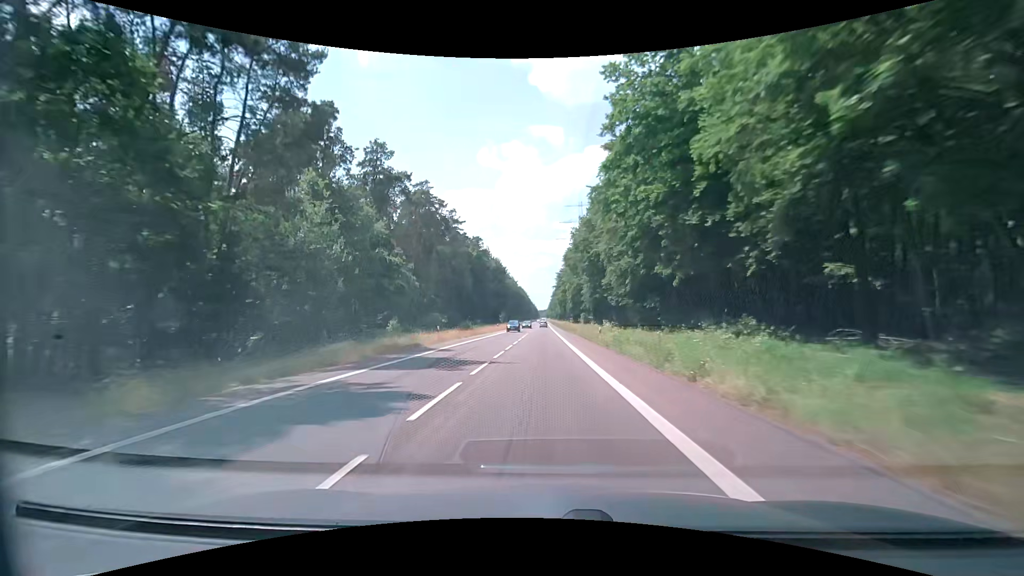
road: secondary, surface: asphalt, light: Day
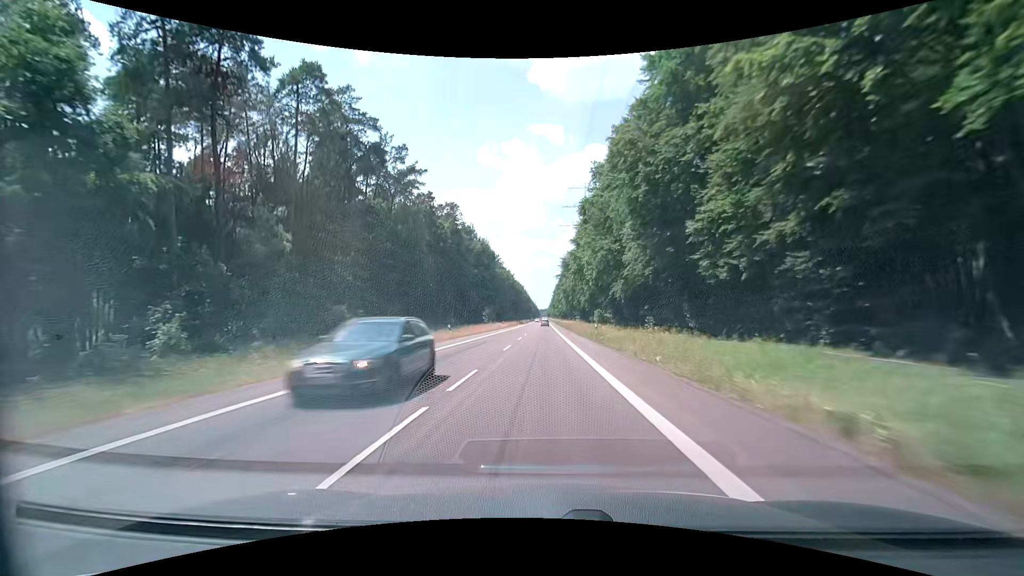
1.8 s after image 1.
(0.0, +44.8) m; 0°
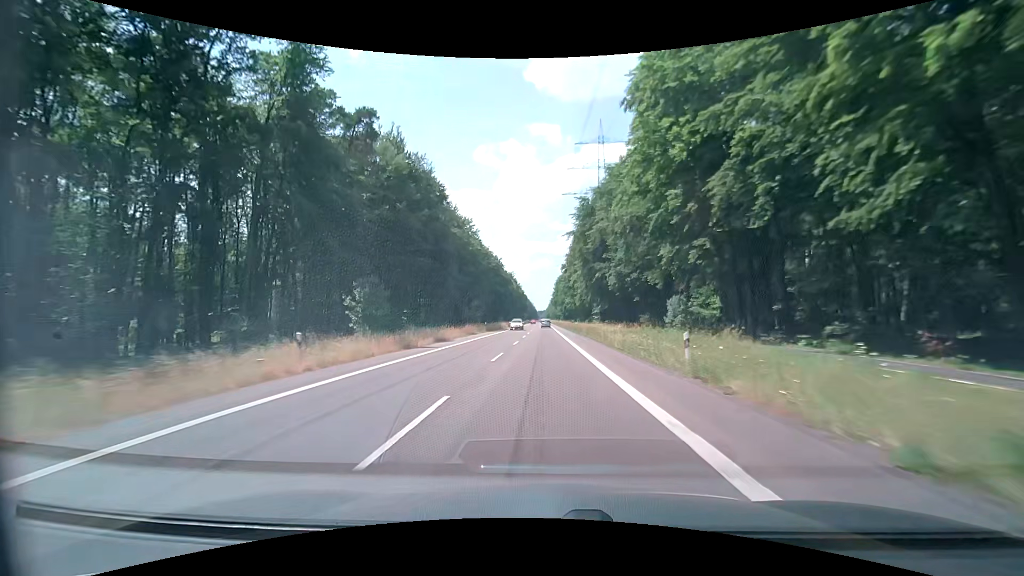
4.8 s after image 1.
(-0.6, +77.2) m; 0°
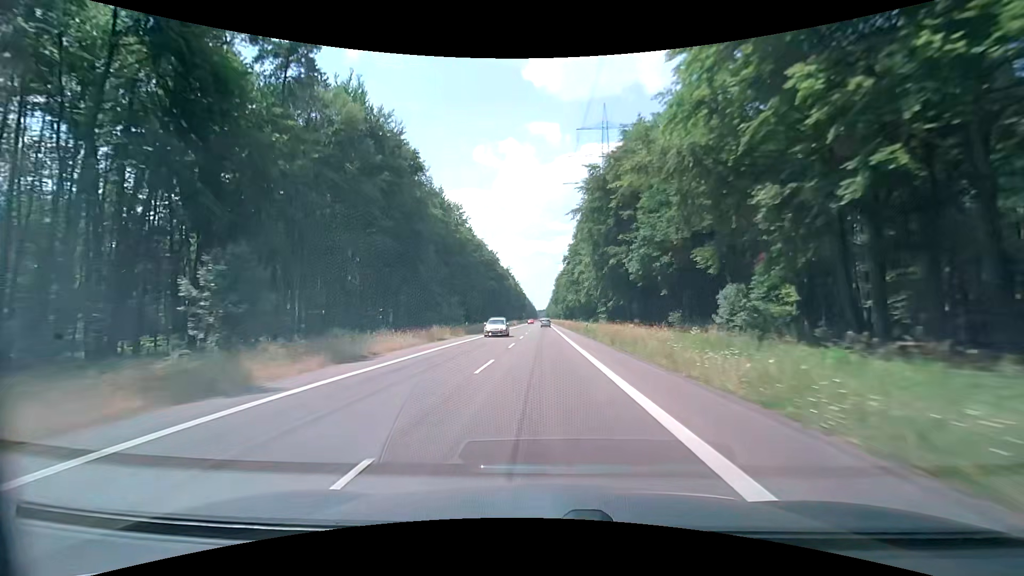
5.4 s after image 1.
(0.0, +15.6) m; 0°
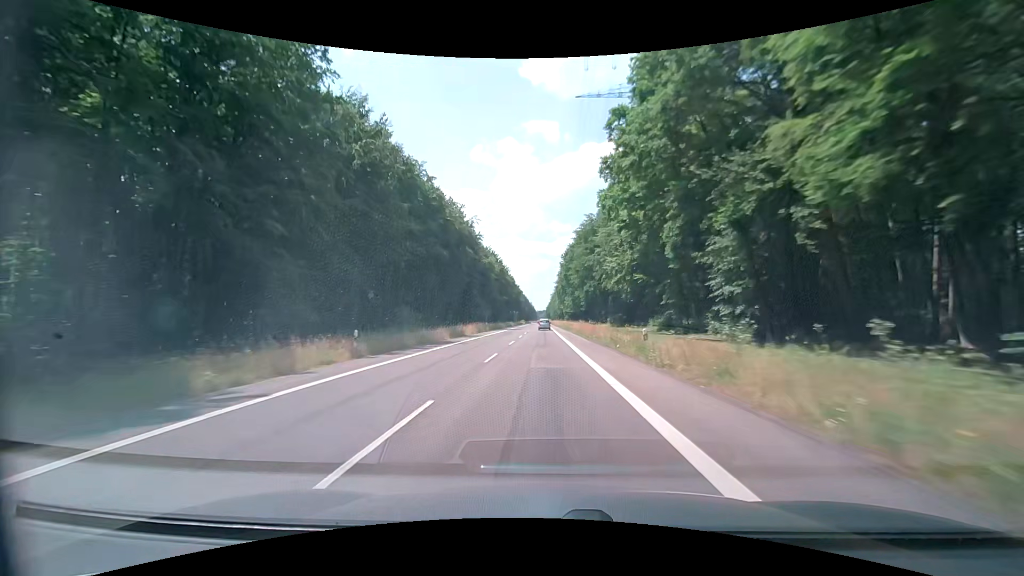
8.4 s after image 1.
(-0.1, +79.1) m; 0°
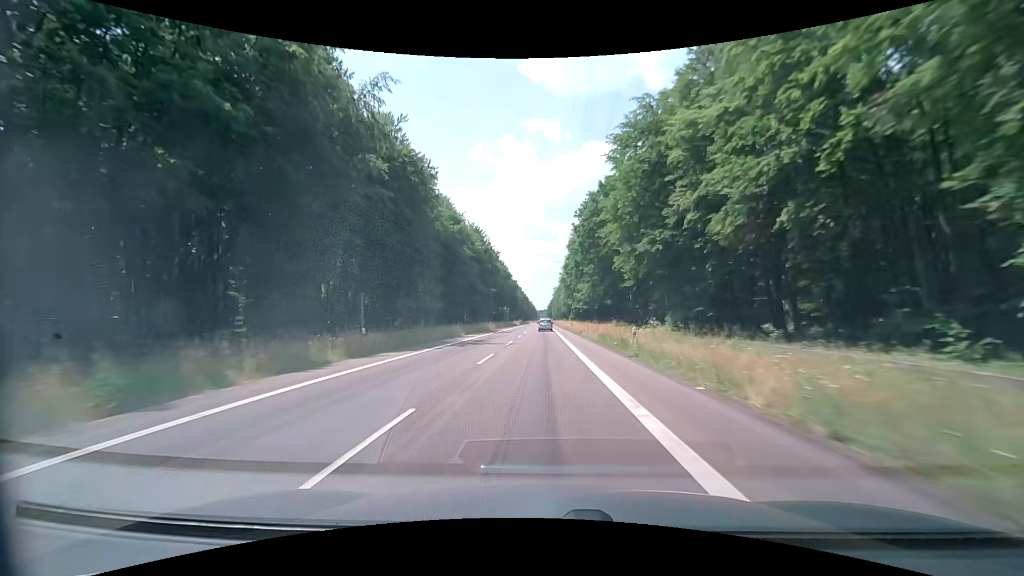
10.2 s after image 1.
(0.0, +47.8) m; 0°
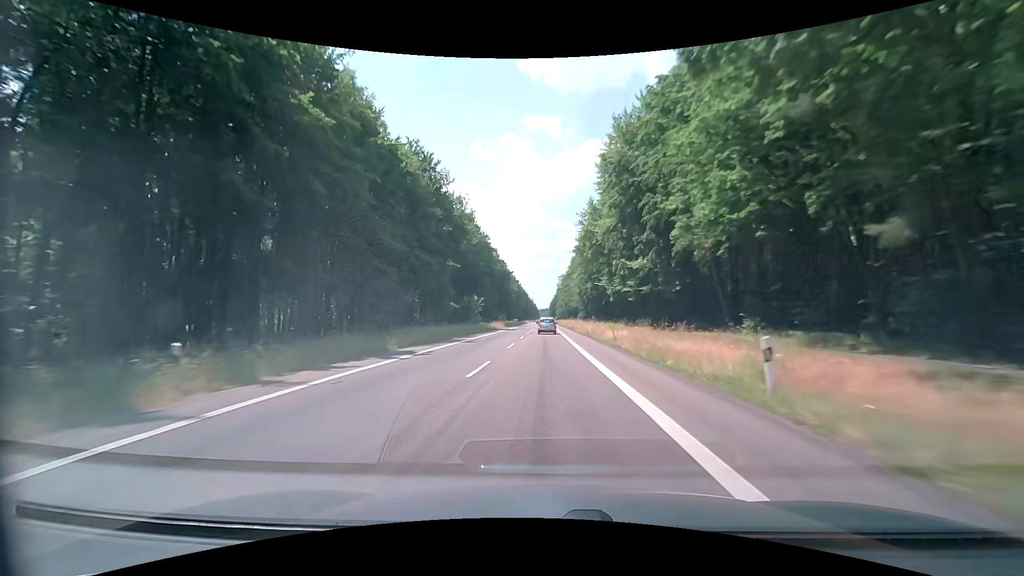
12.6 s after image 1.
(-0.2, +62.3) m; 0°
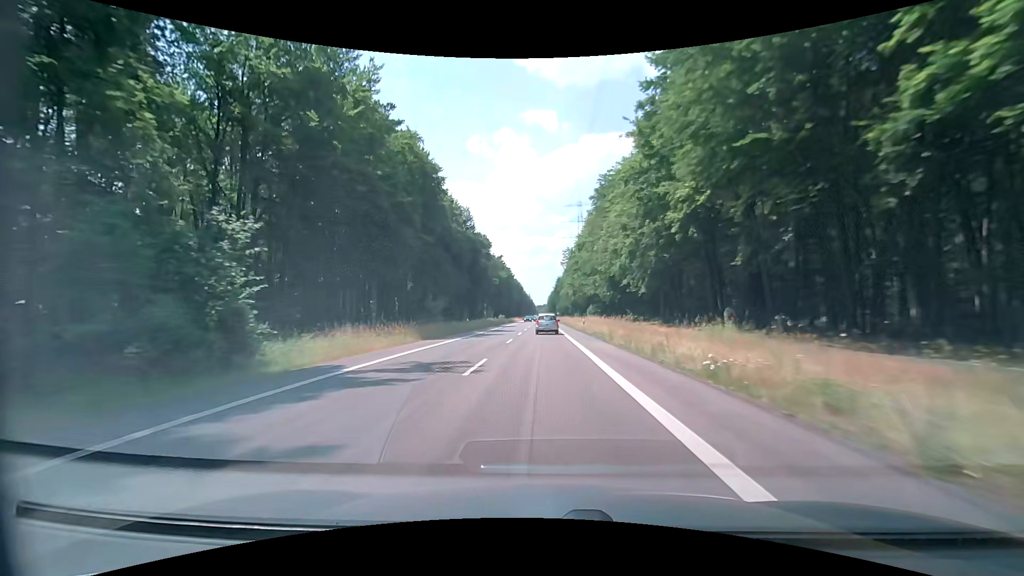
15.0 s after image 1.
(+0.2, +58.7) m; 0°
(0, +10) (0, +20) (0, +30) (0, +40) (0, +50) (0, +60) (0, +70) (0, +80) (0, +90) (0, +100) m
